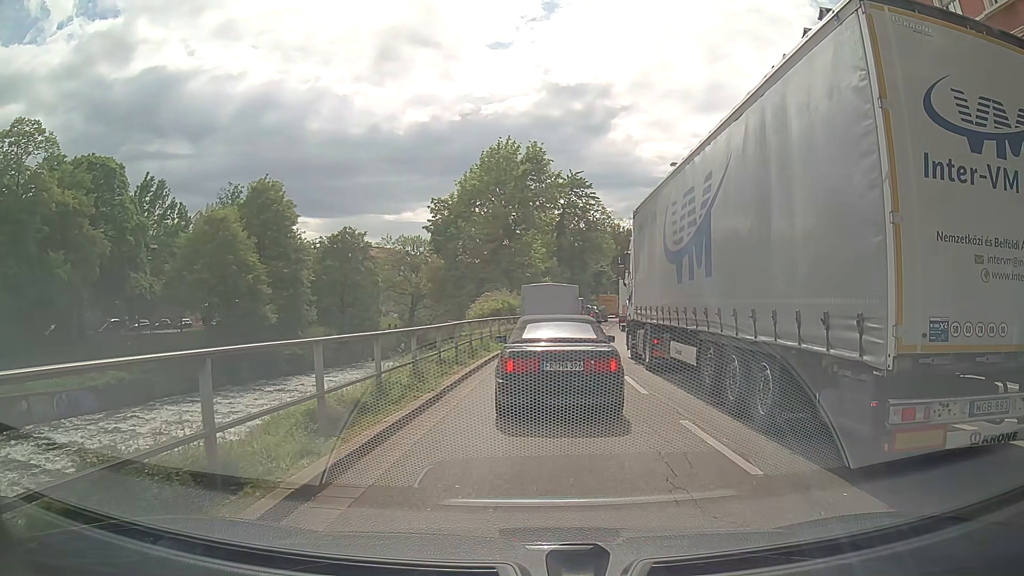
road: primary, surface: asphalt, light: Day
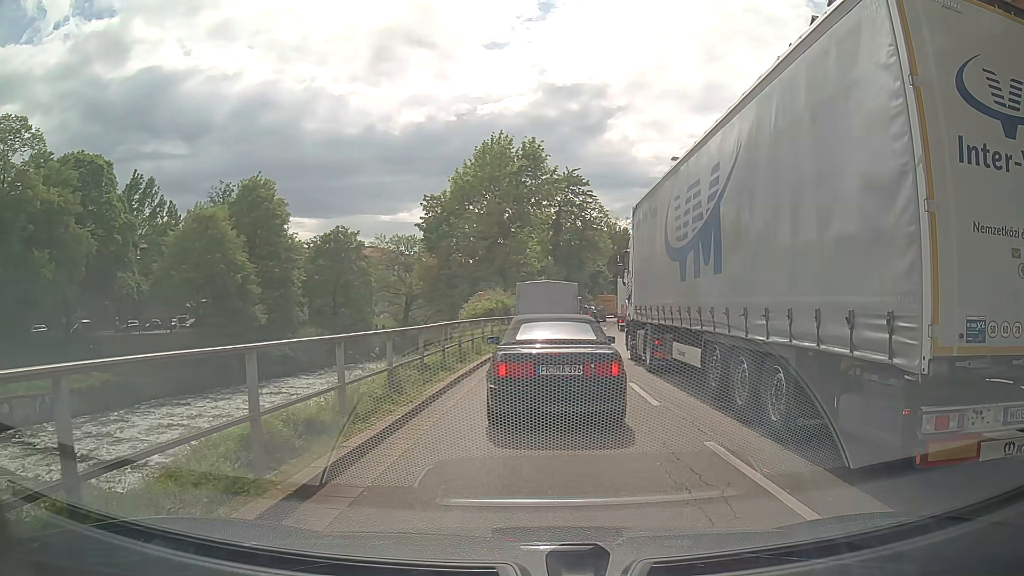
(0.0, +1.5) m; 0°
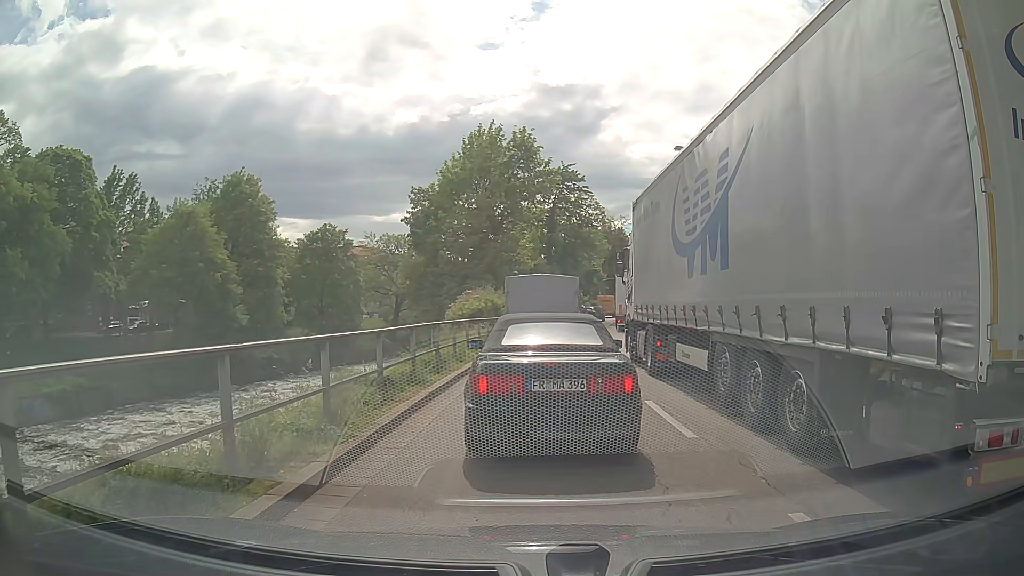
(0.0, +2.7) m; -1°
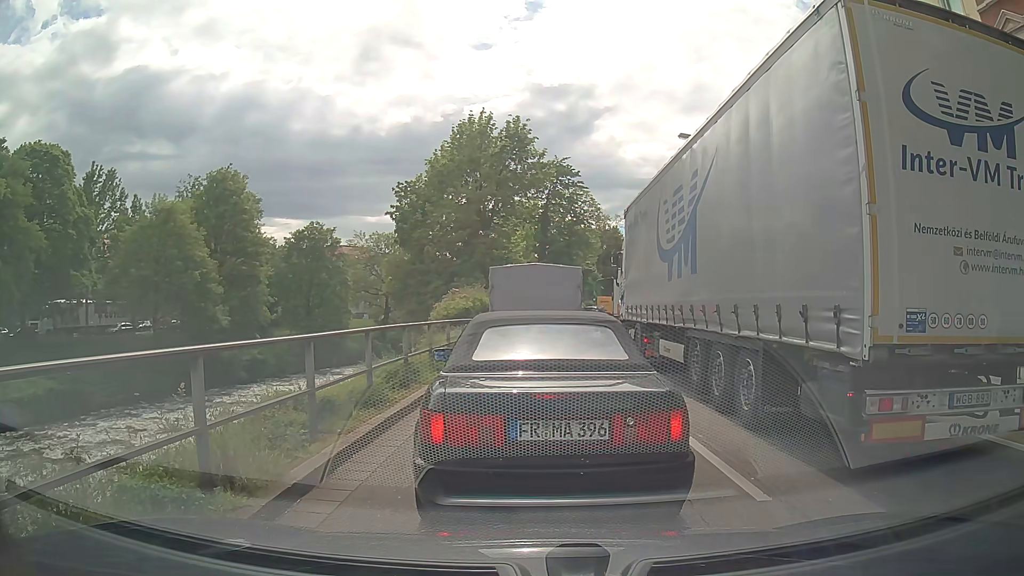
(0.0, +2.5) m; 0°
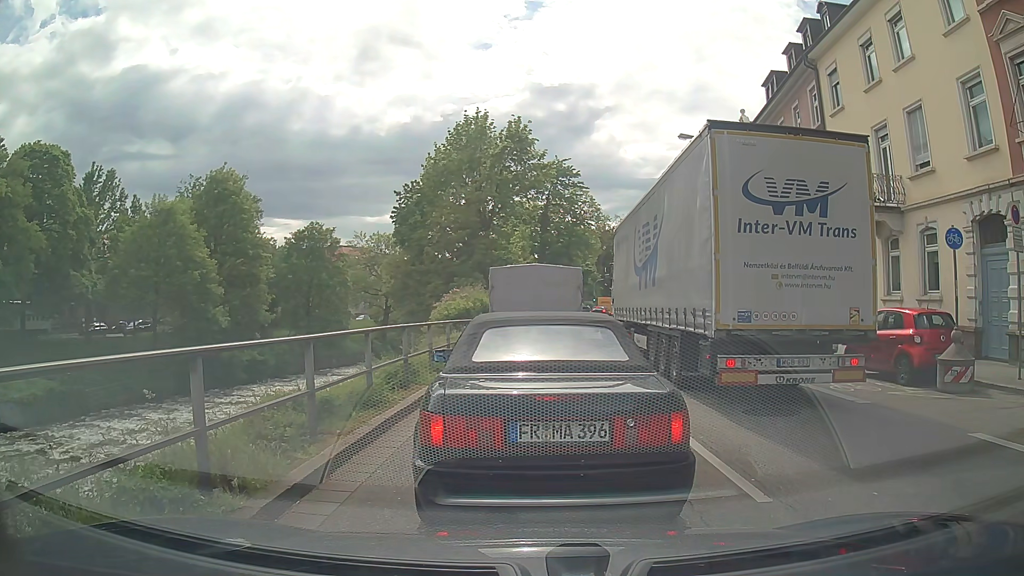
(0.0, +0.1) m; 0°
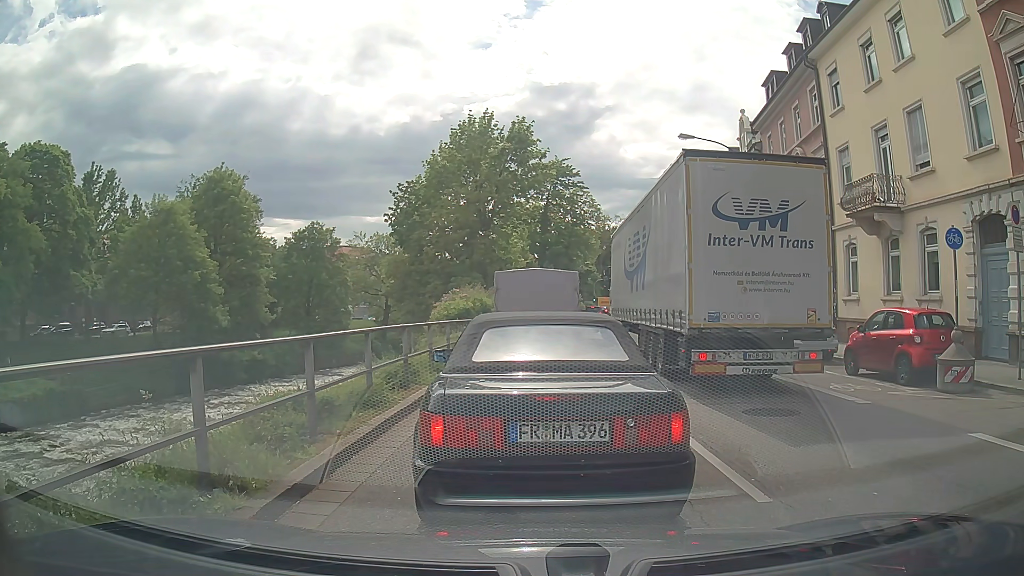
(0.0, 0.0) m; 0°
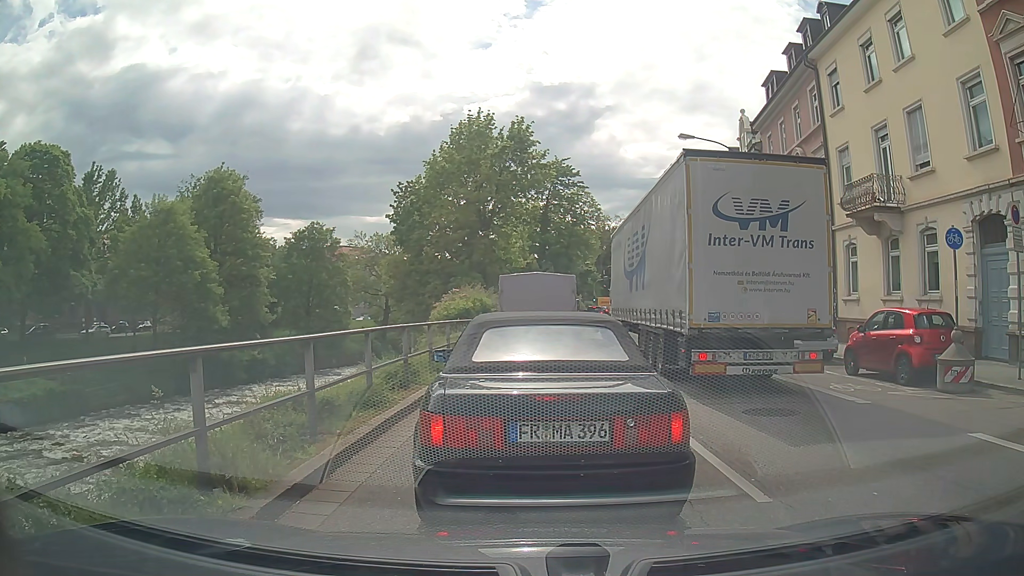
(0.0, 0.0) m; 0°
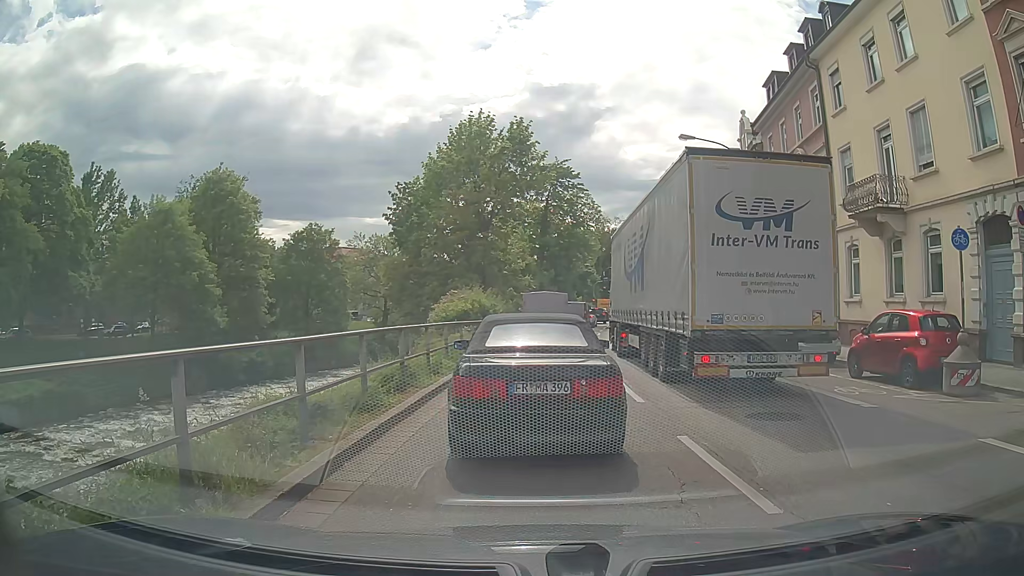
(0.0, +0.2) m; 0°
